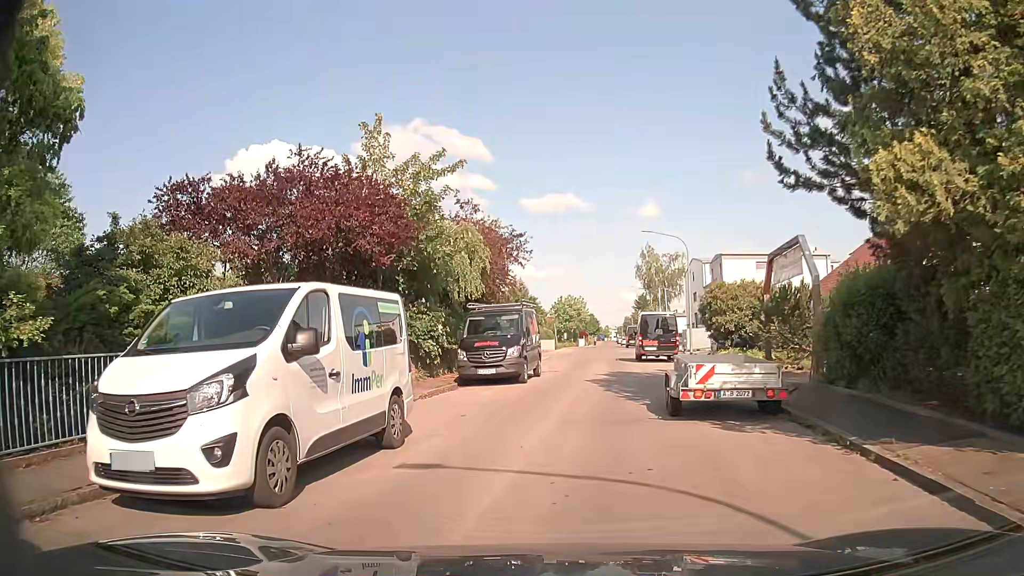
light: Day
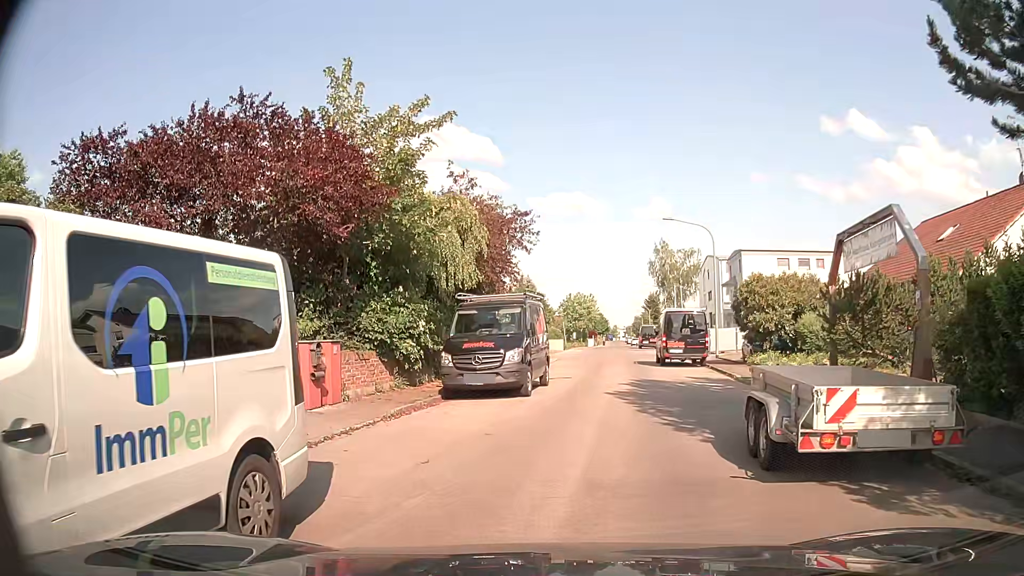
(-0.2, +4.4) m; -1°
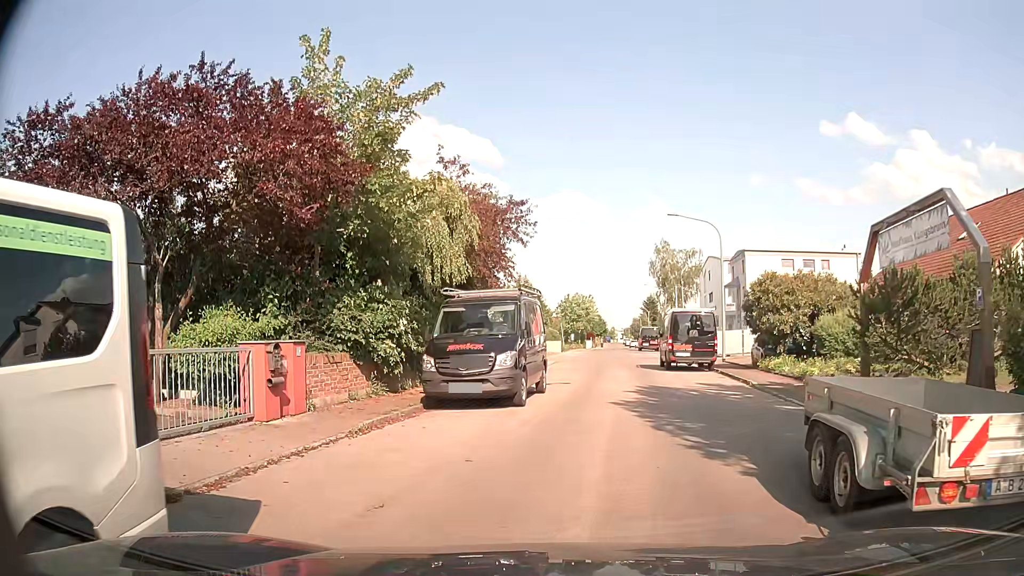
(-0.1, +2.0) m; -2°
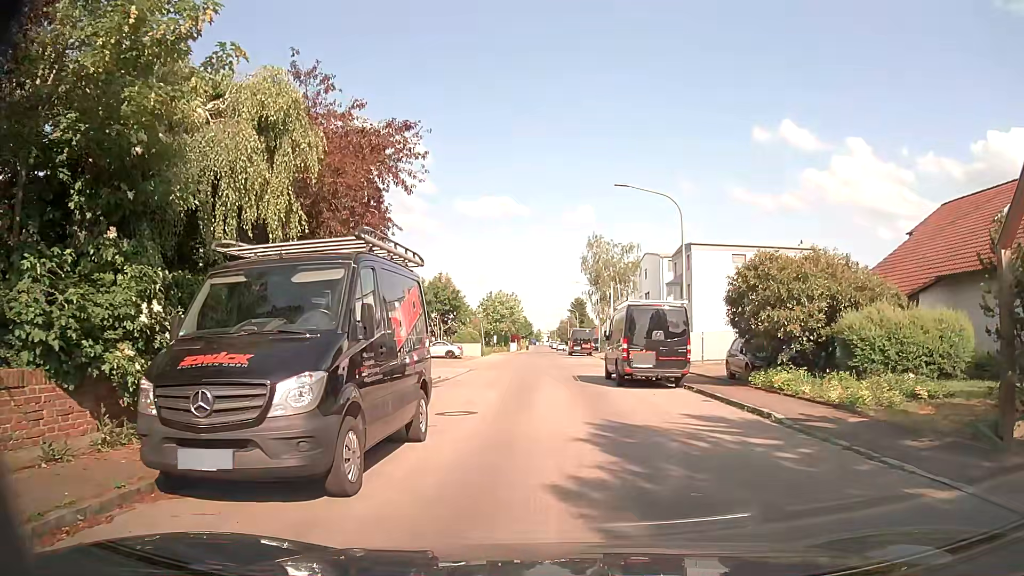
(+0.5, +7.6) m; +6°
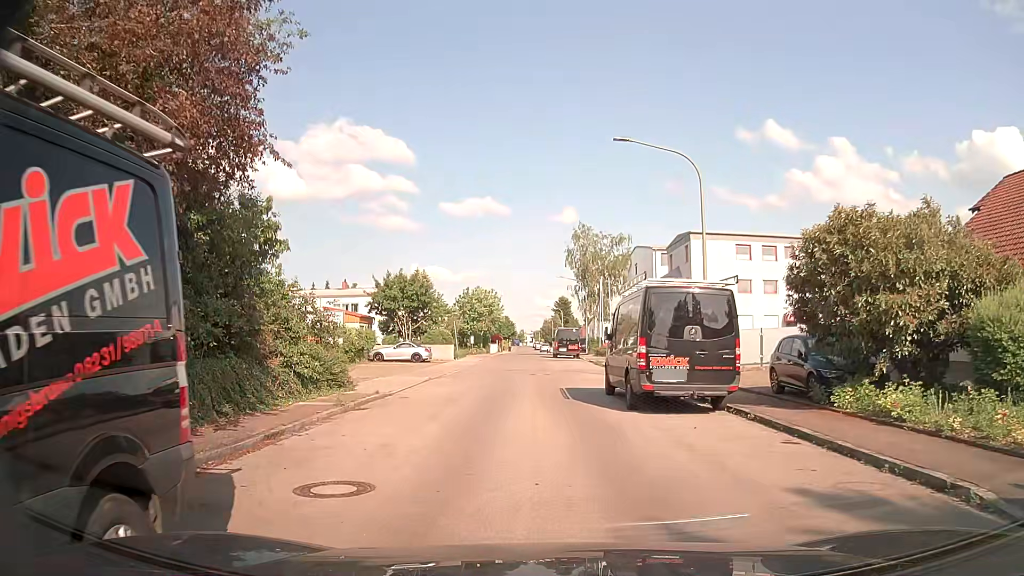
(+0.3, +6.6) m; +3°
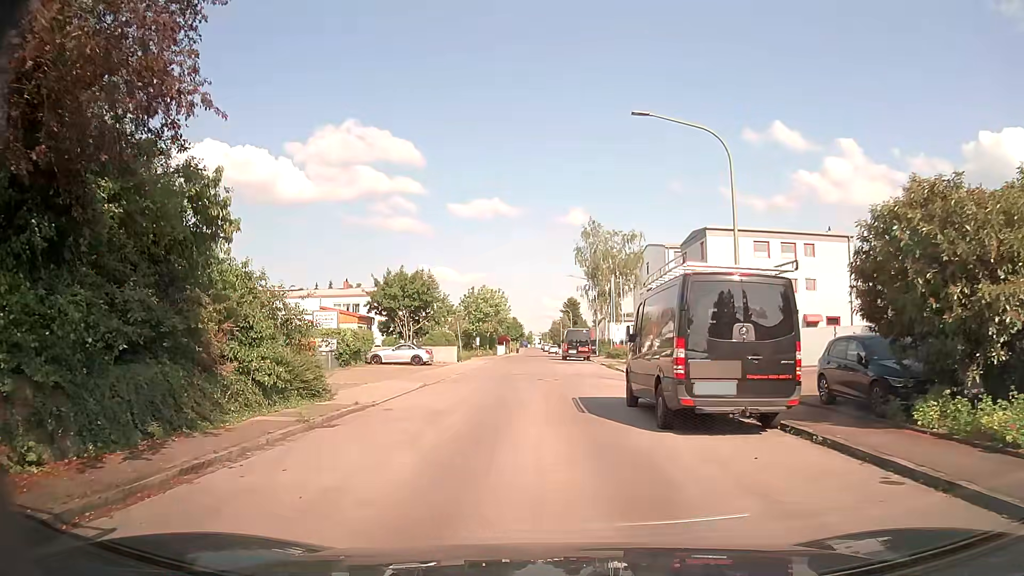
(0.0, +2.8) m; -1°
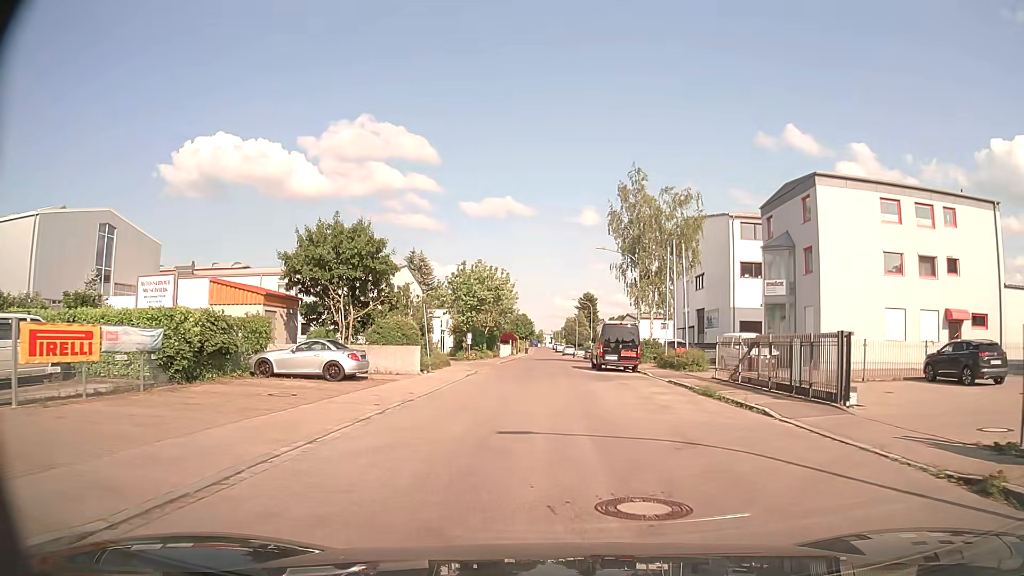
(-0.5, +19.0) m; -1°
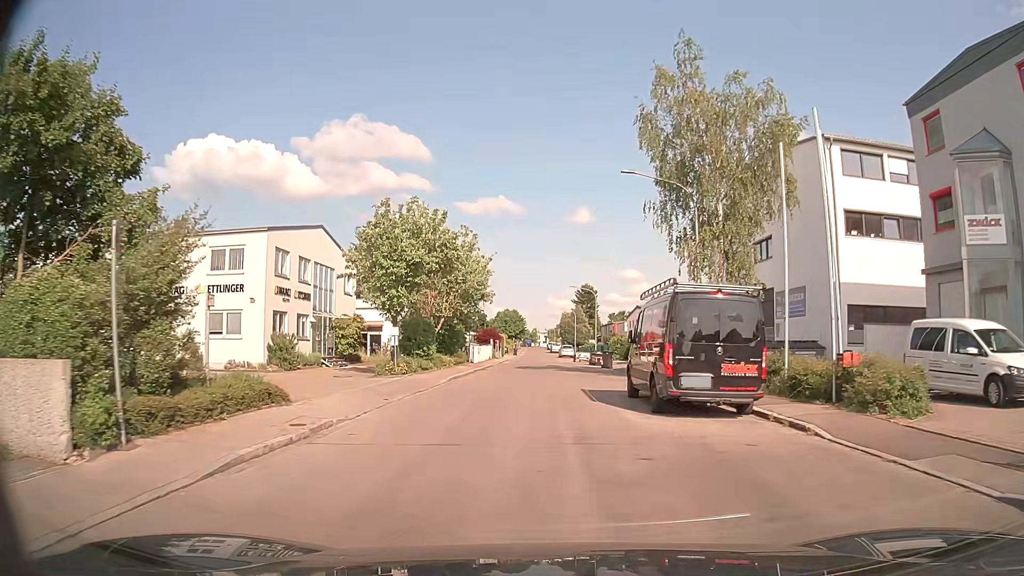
(+0.4, +20.2) m; +1°
(0, +10) (0, +20) (0, +30) (0, +40) (0, +50) (-1, +60) (-1, +70) (-1, +80) (-1, +90) (-1, +100) m
